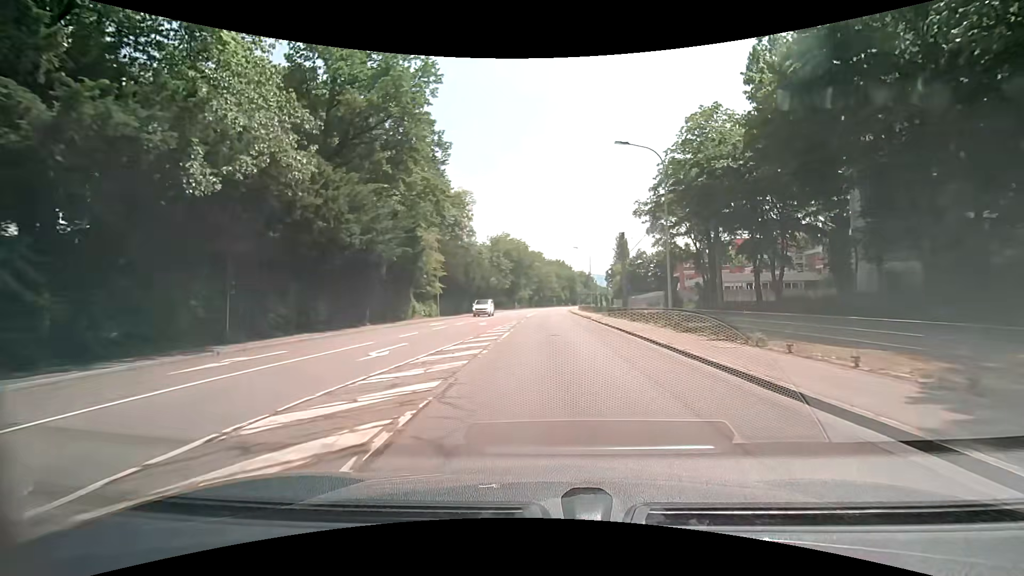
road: secondary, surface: asphalt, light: Day
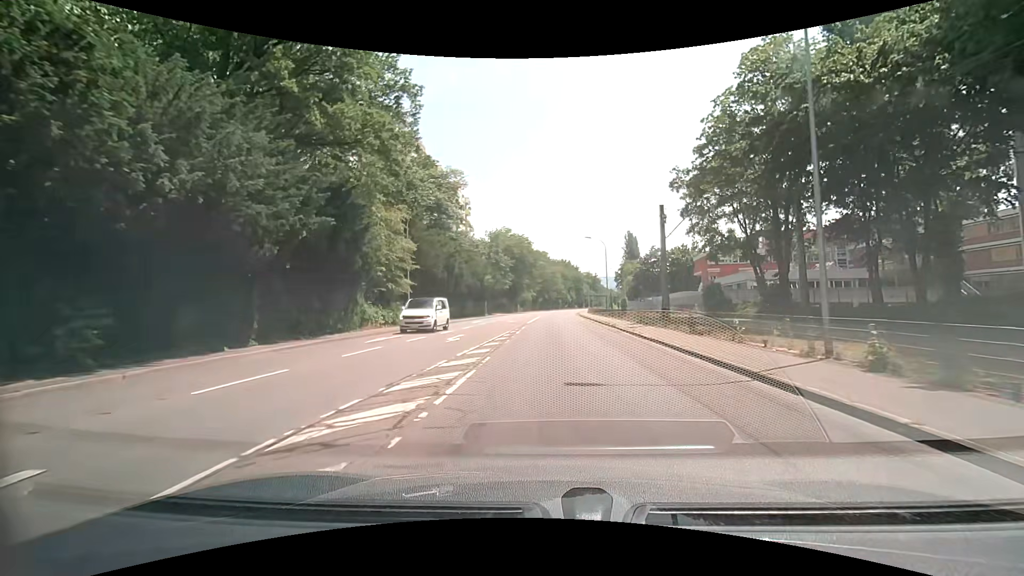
(-0.1, +12.7) m; 0°
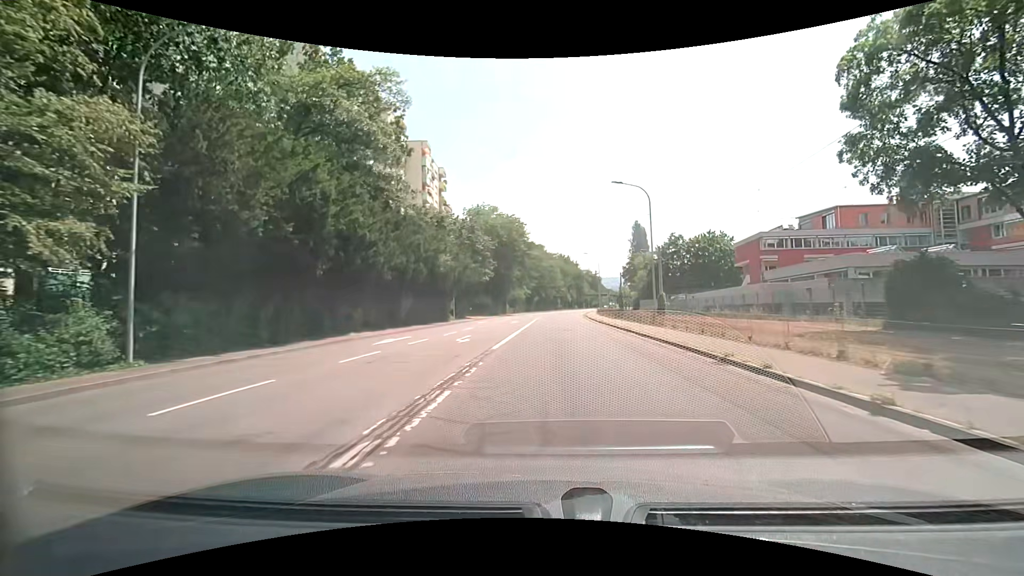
(-0.2, +25.5) m; 0°
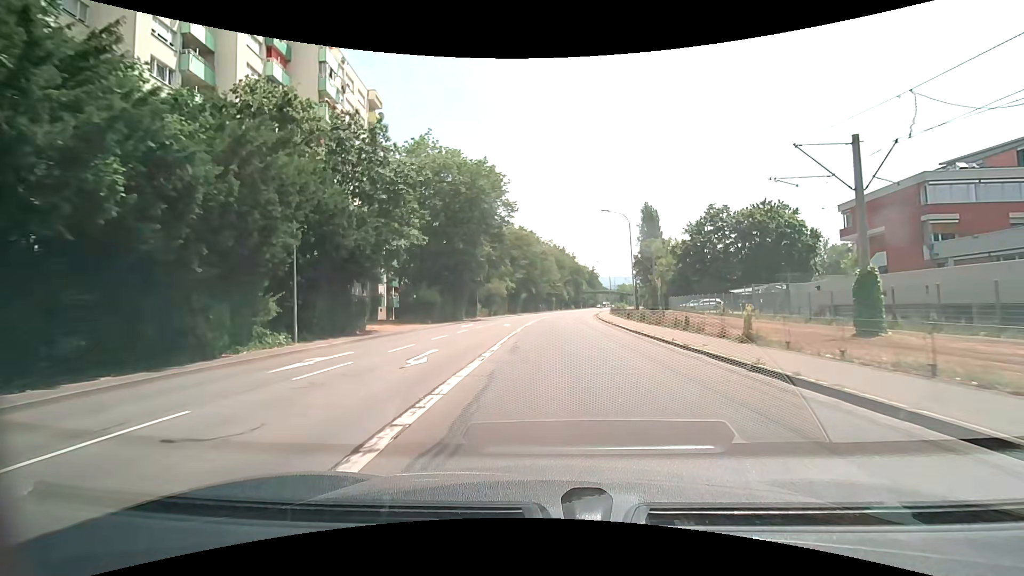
(+0.1, +32.8) m; 0°
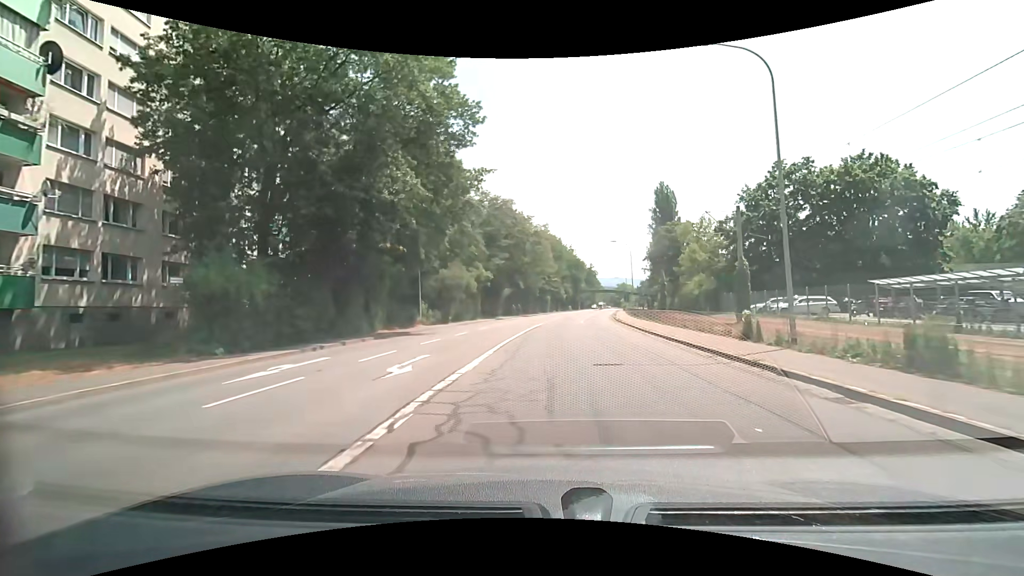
(+0.4, +26.8) m; +2°
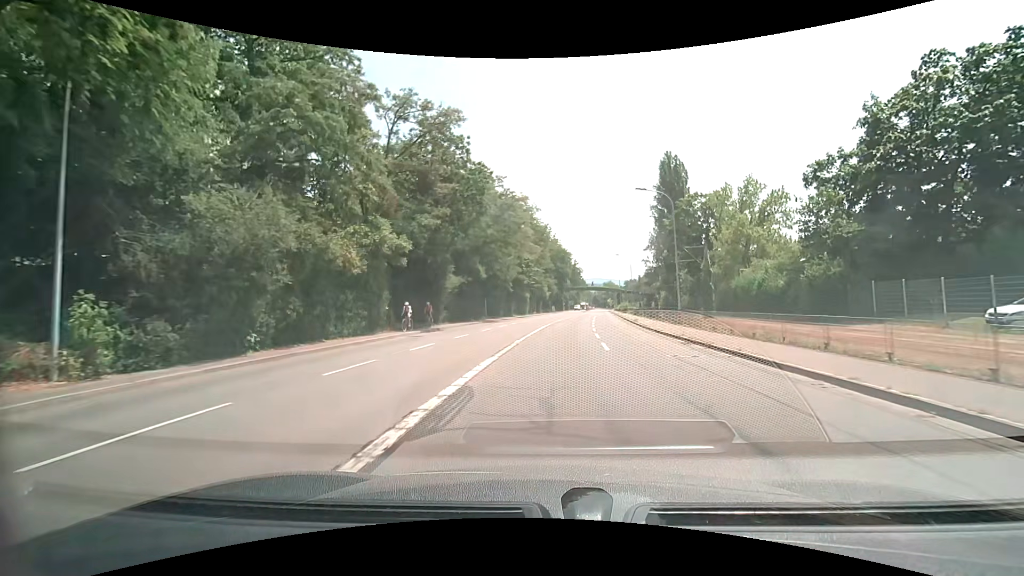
(+0.2, +26.6) m; +1°
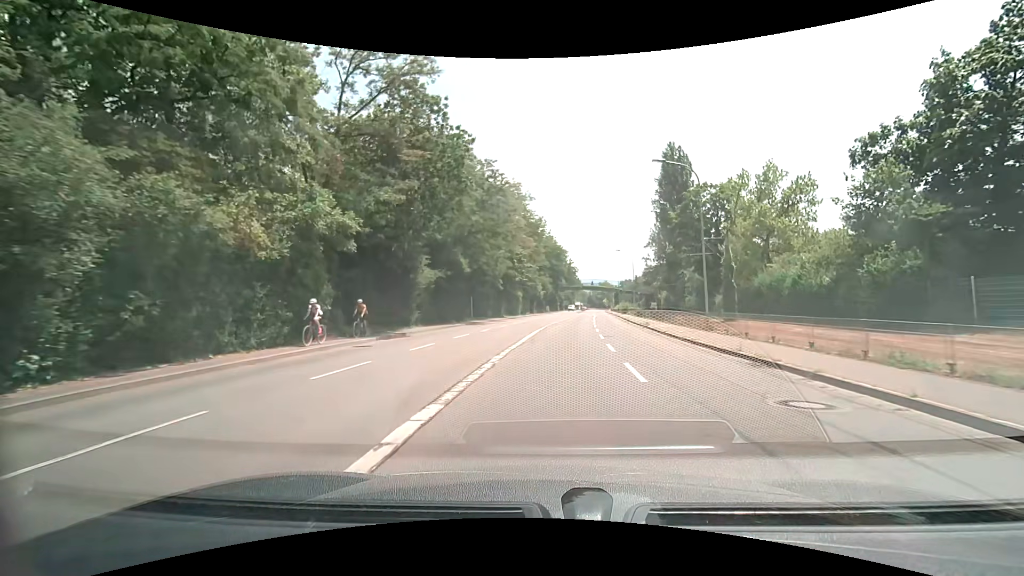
(+0.1, +6.6) m; +1°
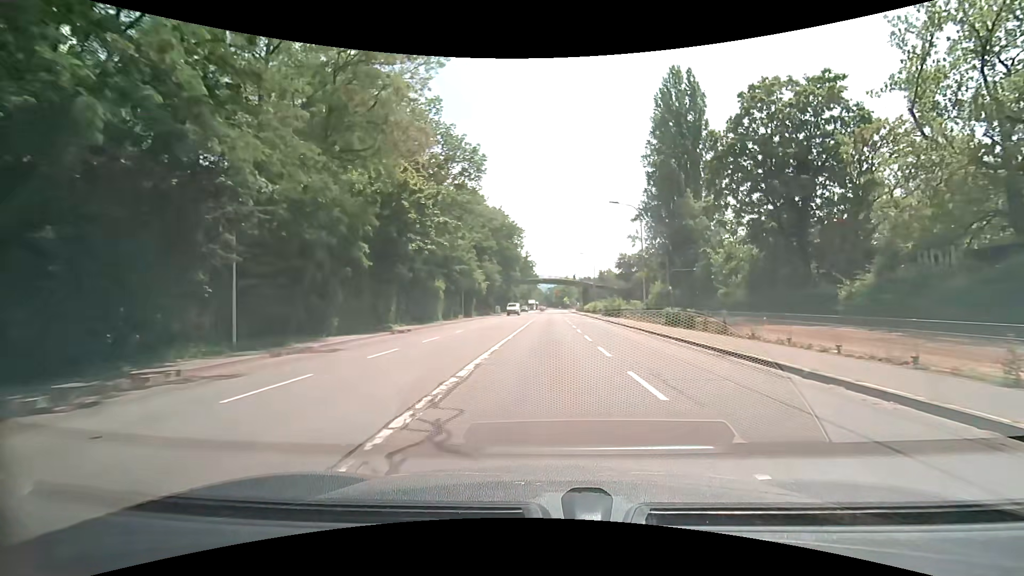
(+1.5, +32.5) m; +5°
(0, +10) (0, +20) (+1, +30) (+1, +40) (+1, +50) (+1, +60) (+1, +70) (+2, +80) (+2, +90) (+2, +100) m
